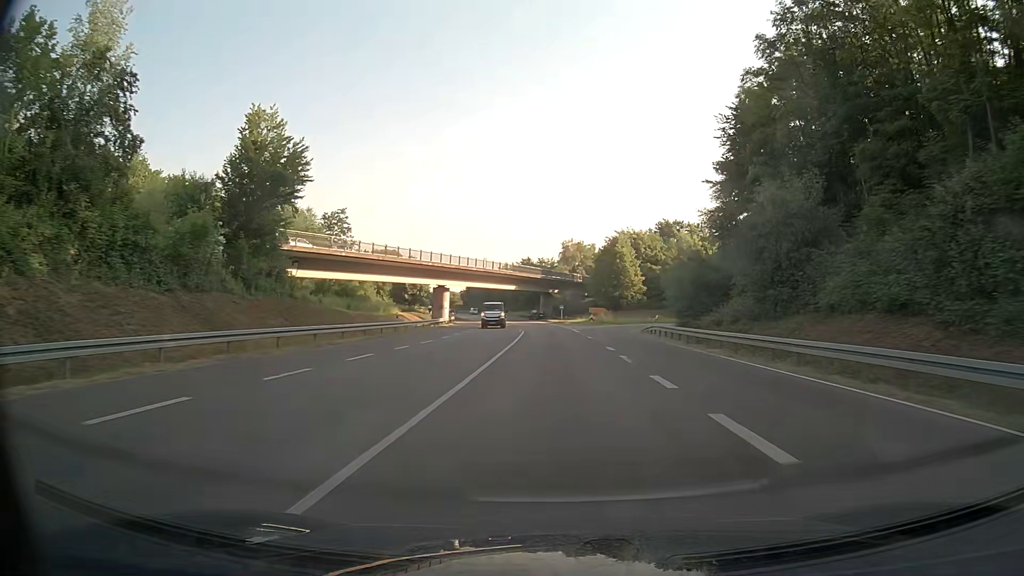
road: primary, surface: asphalt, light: Day
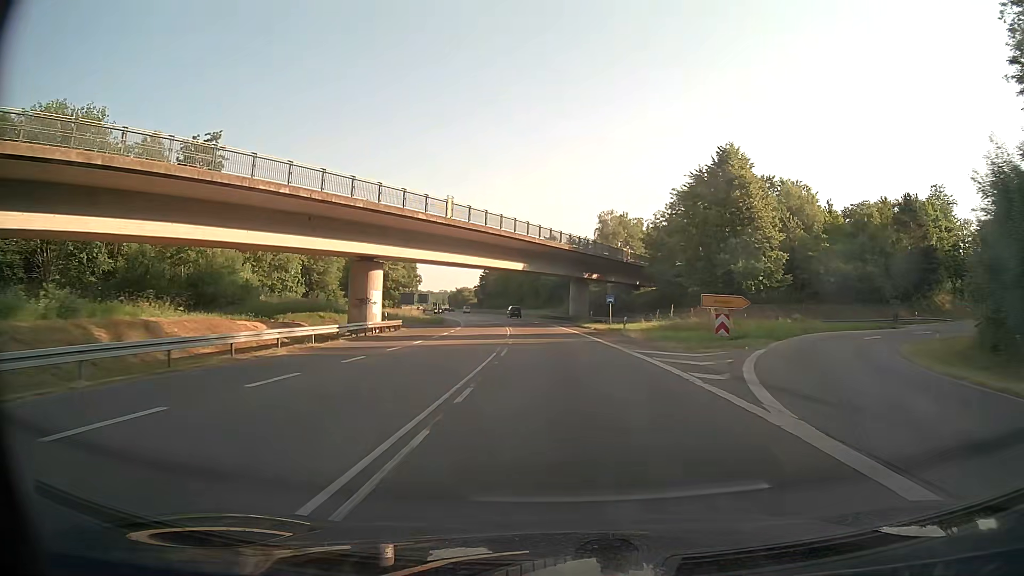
(-0.8, +48.5) m; -2°
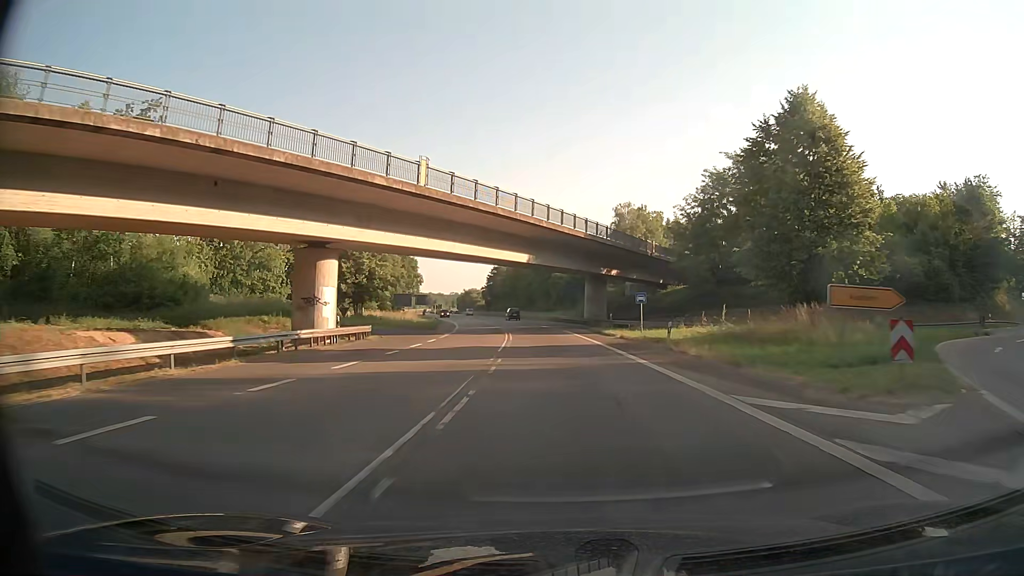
(-0.1, +12.1) m; -1°
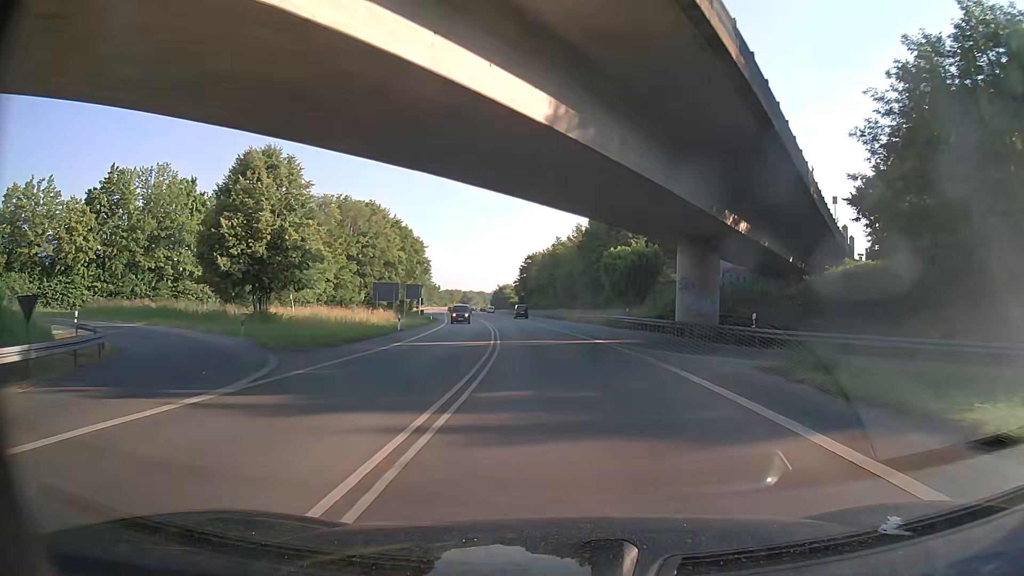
(-0.9, +36.5) m; -3°
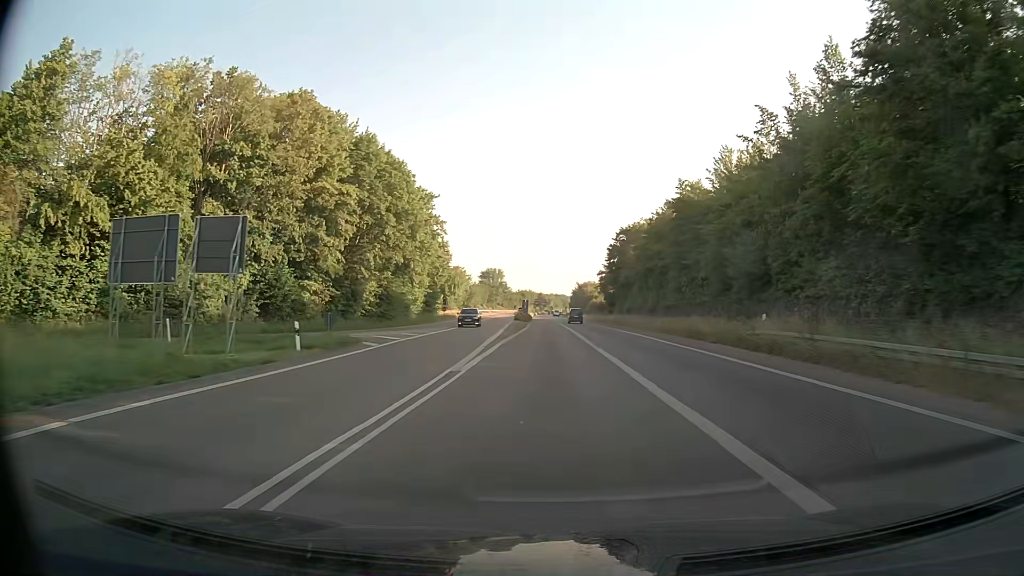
(-4.0, +61.2) m; -7°
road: trunk
(0, +10) (0, +20) (0, +30) (-1, +40) (-1, +50) (-1, +60) (-1, +70) (-1, +80) (-1, +90) (-1, +100) m
